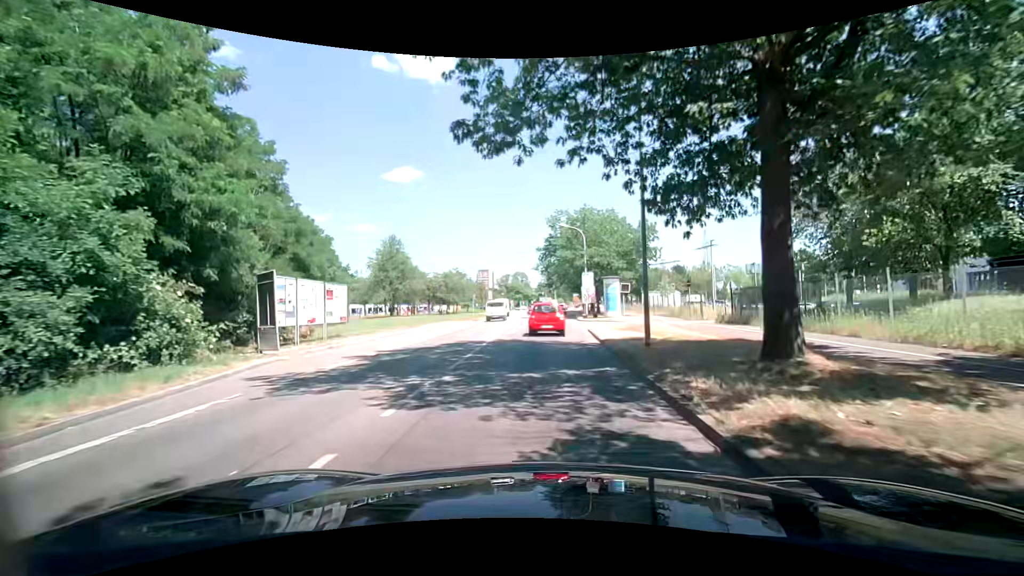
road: secondary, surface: asphalt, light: Day
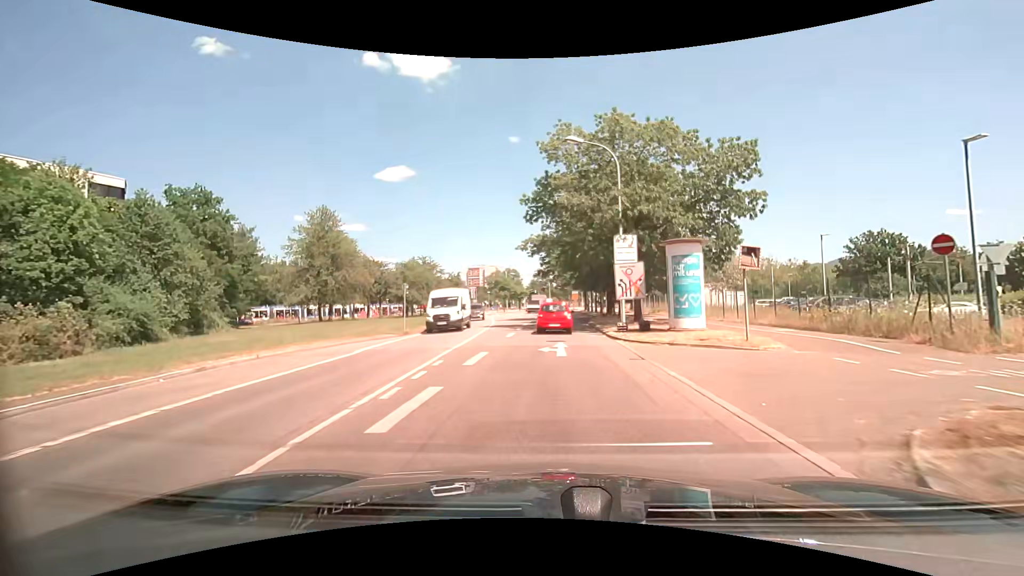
(0.0, +25.4) m; +1°
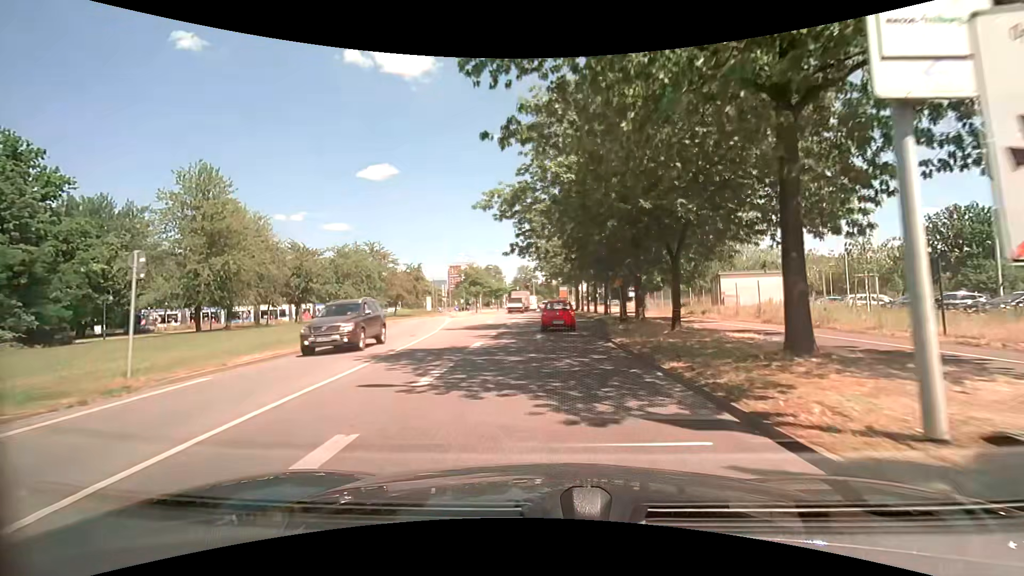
(+0.3, +19.1) m; +1°
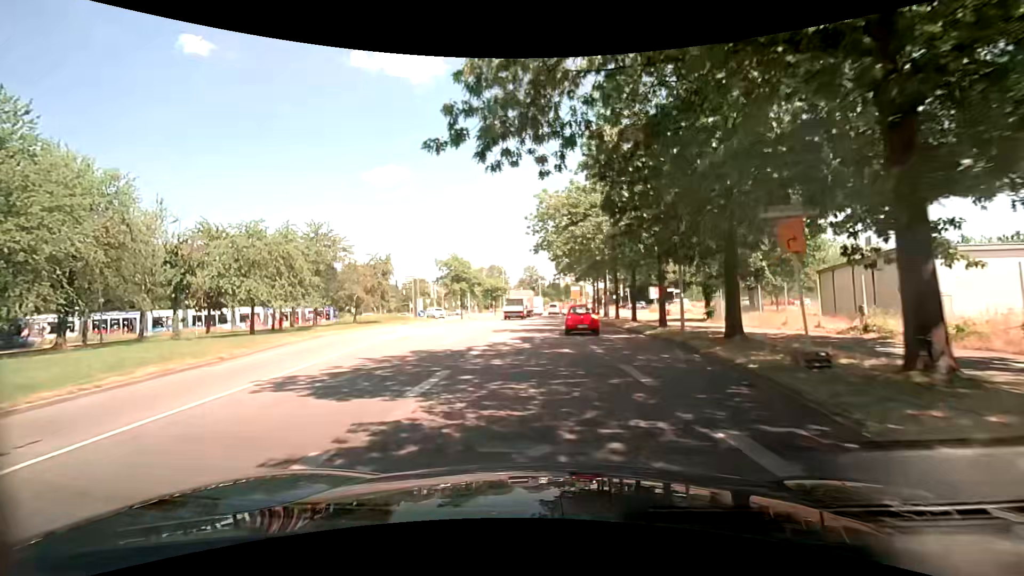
(0.0, +18.8) m; -1°
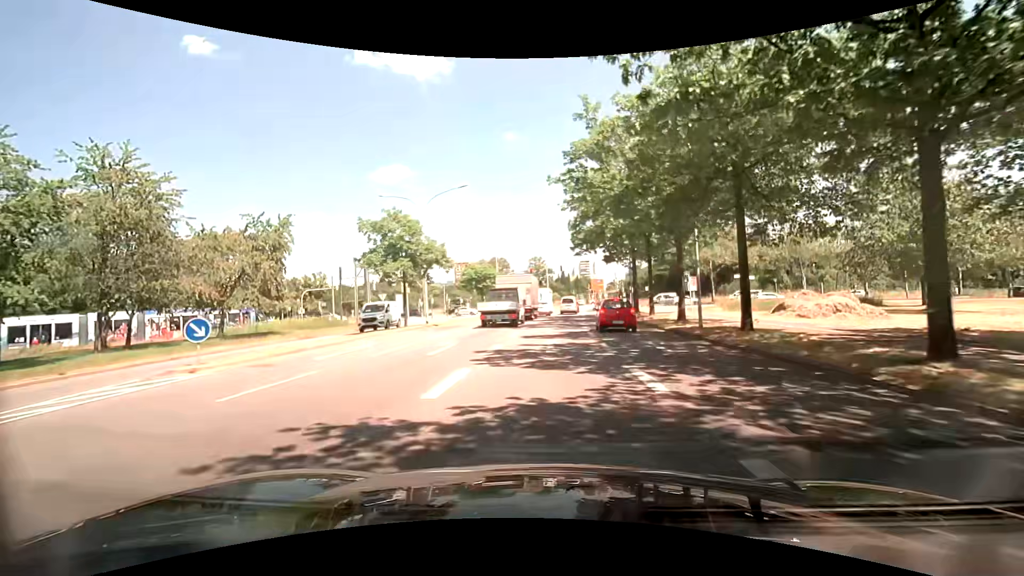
(-0.2, +25.1) m; -1°
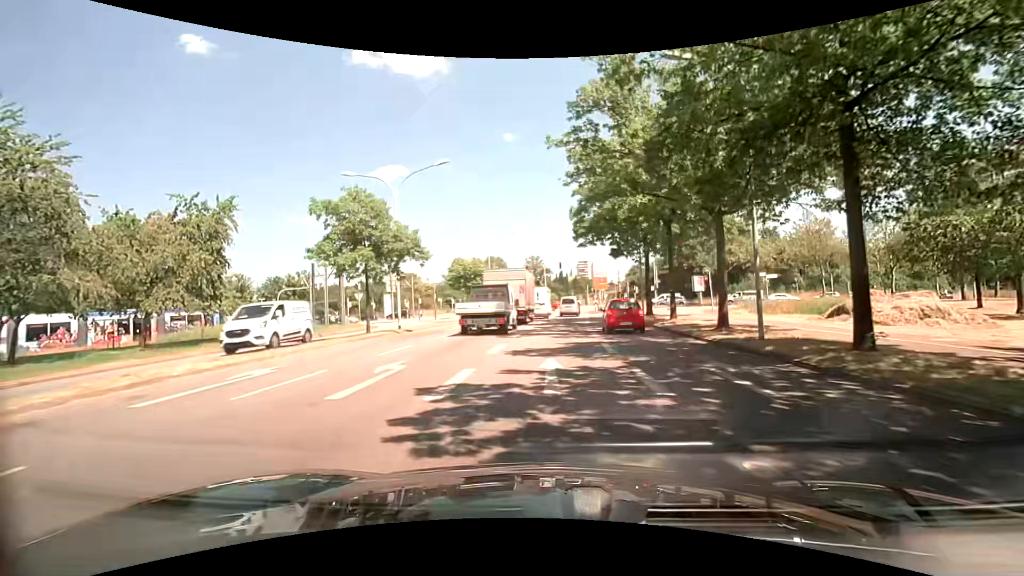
(0.0, +6.0) m; 0°
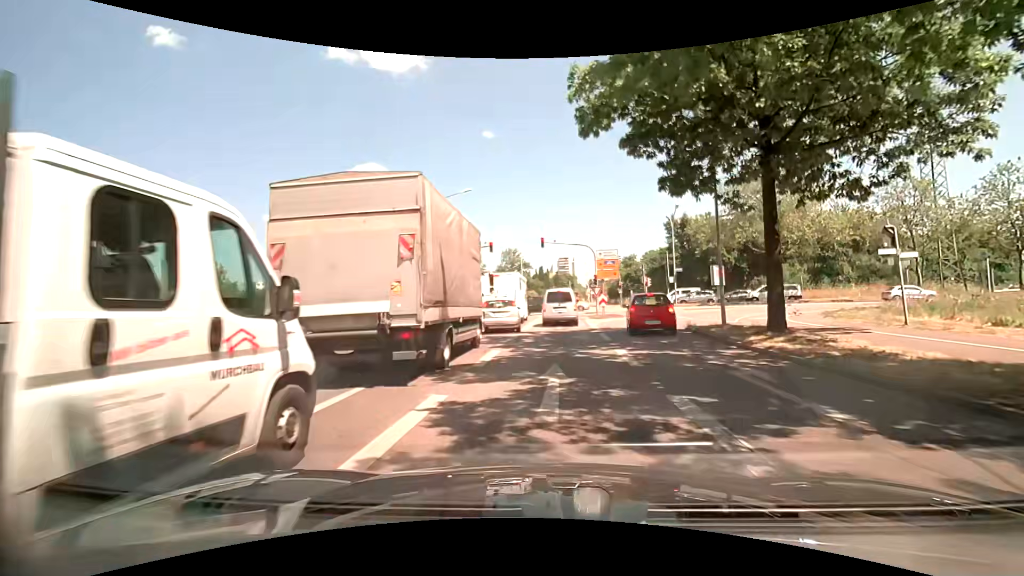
(+0.3, +21.4) m; +3°
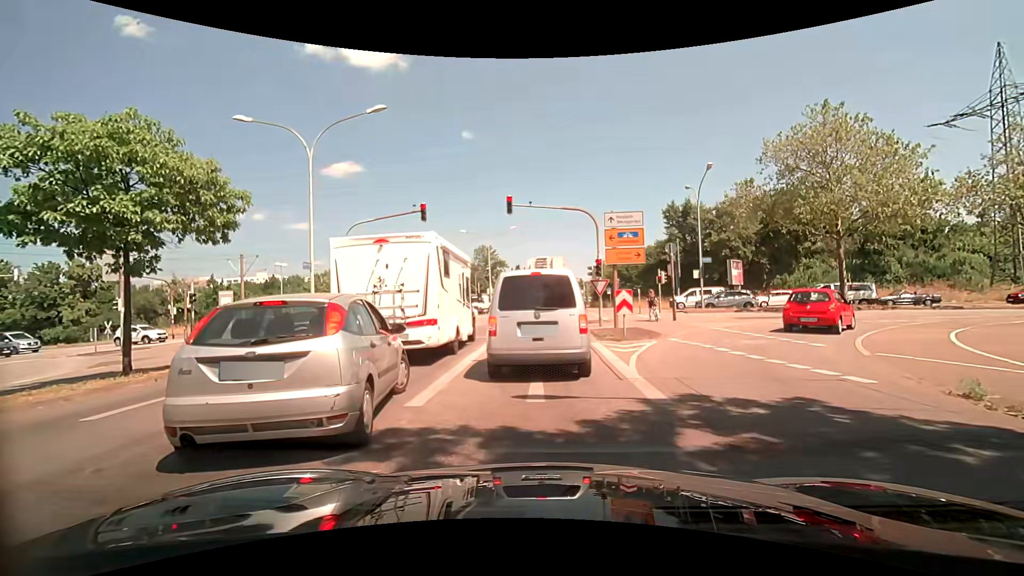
(+0.2, +15.3) m; +2°
